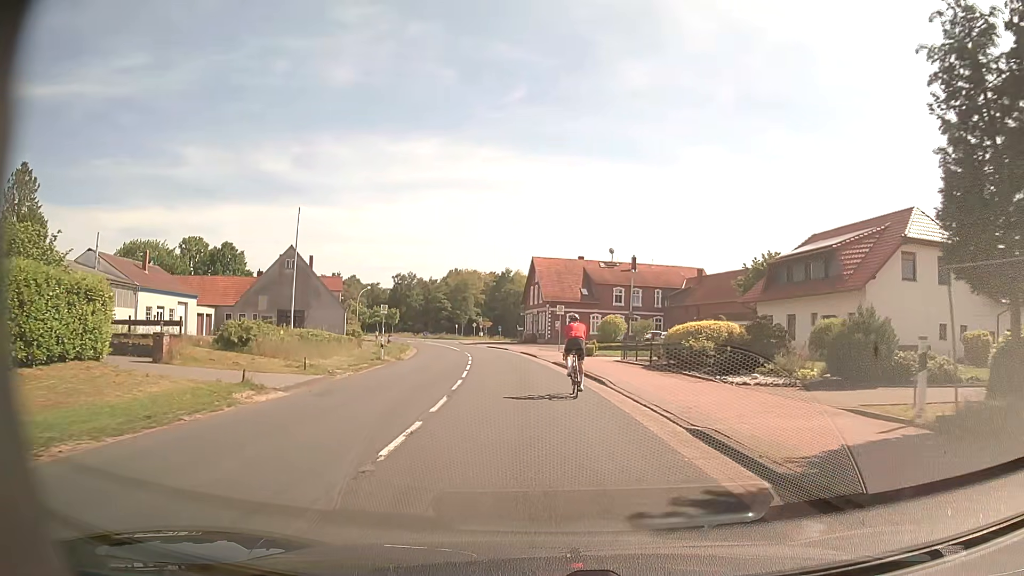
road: secondary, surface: asphalt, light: Day
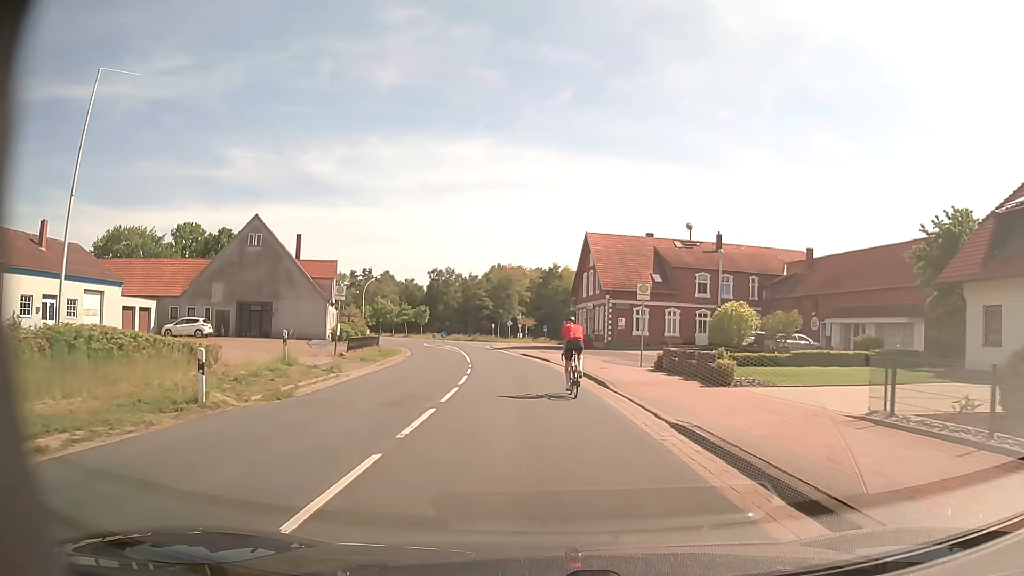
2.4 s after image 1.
(-0.6, +21.0) m; -4°
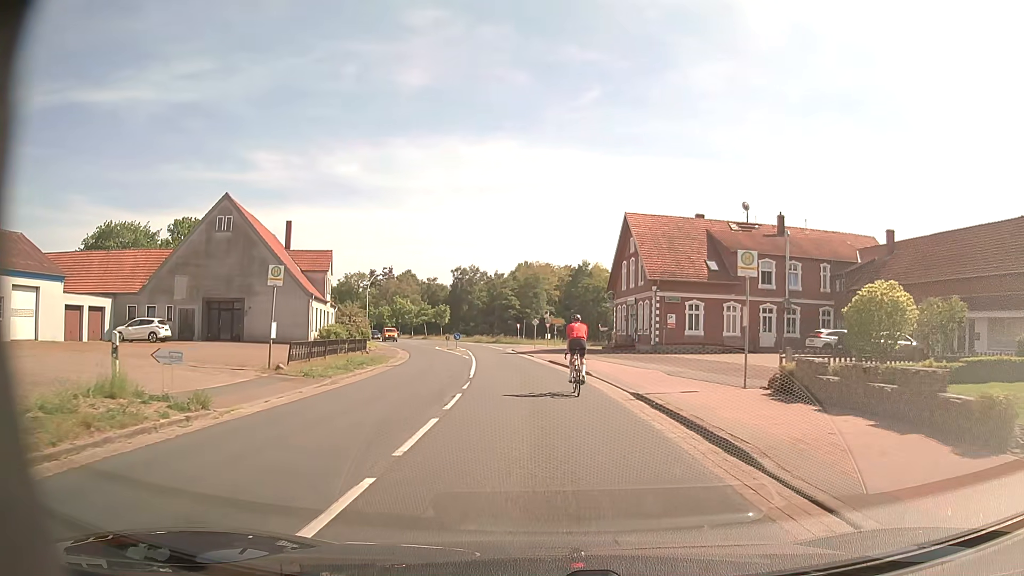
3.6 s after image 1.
(-0.2, +10.4) m; -3°
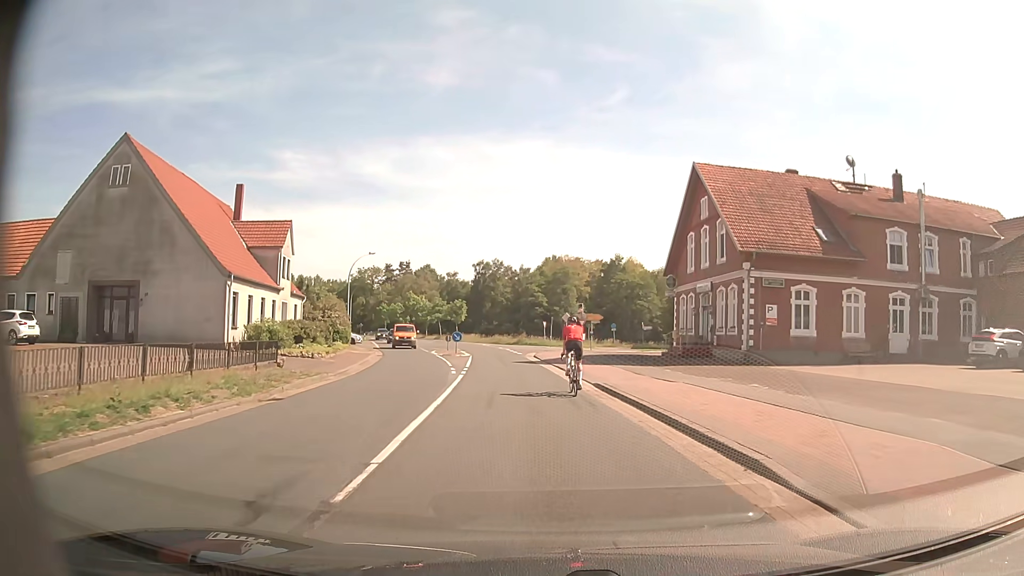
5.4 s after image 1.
(-0.4, +15.9) m; -2°
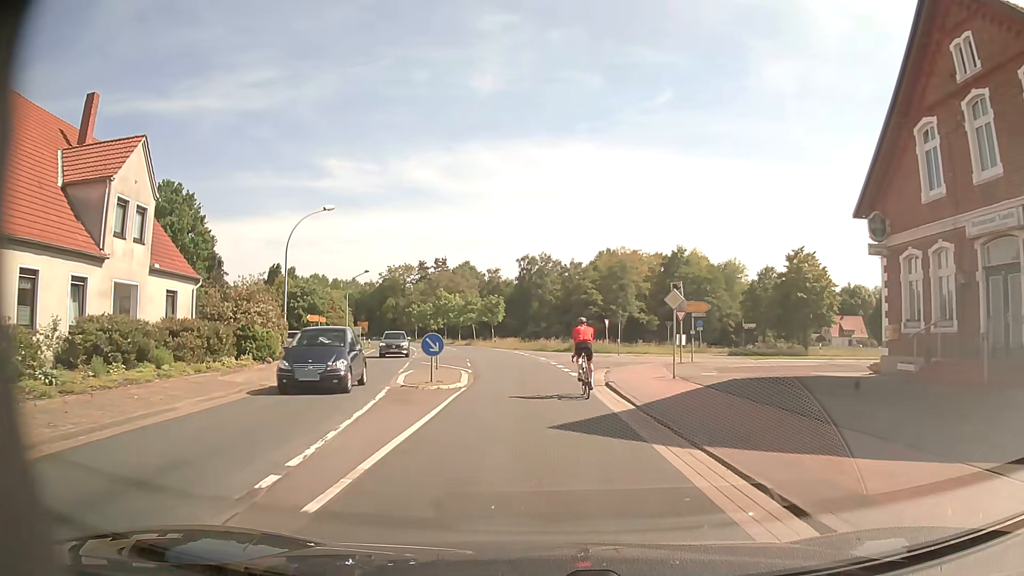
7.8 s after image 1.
(-0.8, +22.4) m; -4°
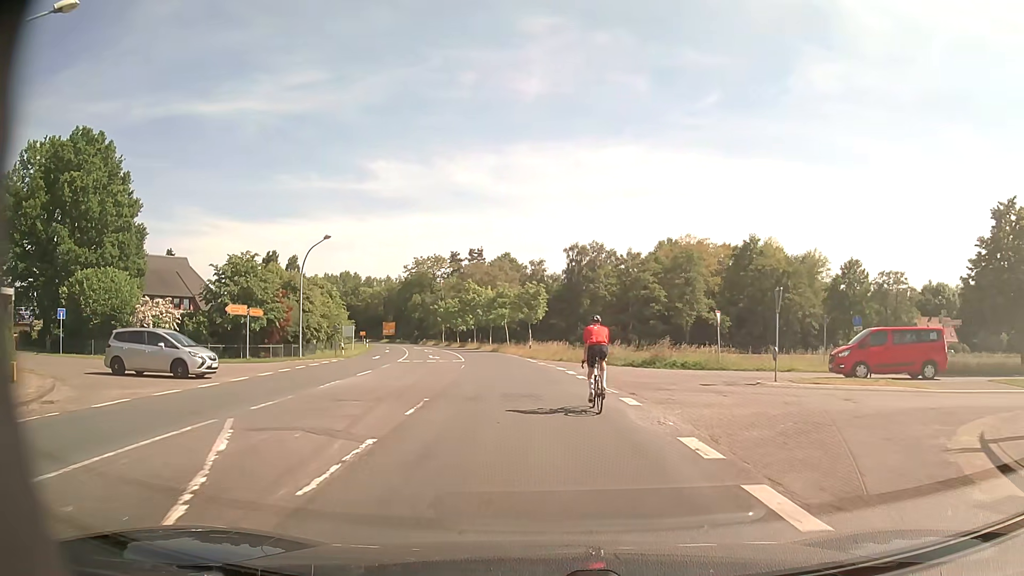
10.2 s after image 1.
(-0.7, +24.6) m; -4°
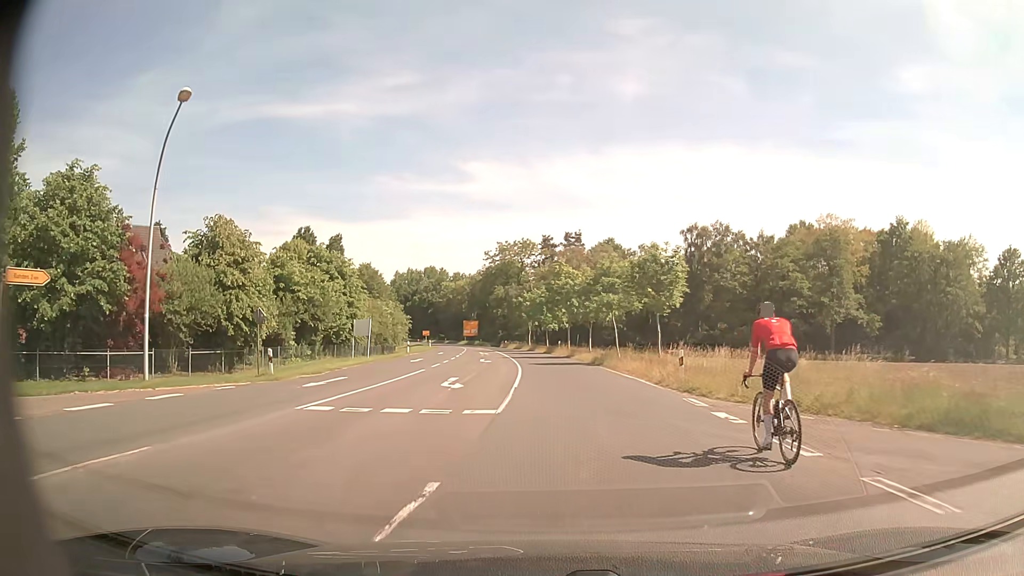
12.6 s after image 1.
(-1.8, +27.1) m; -9°
